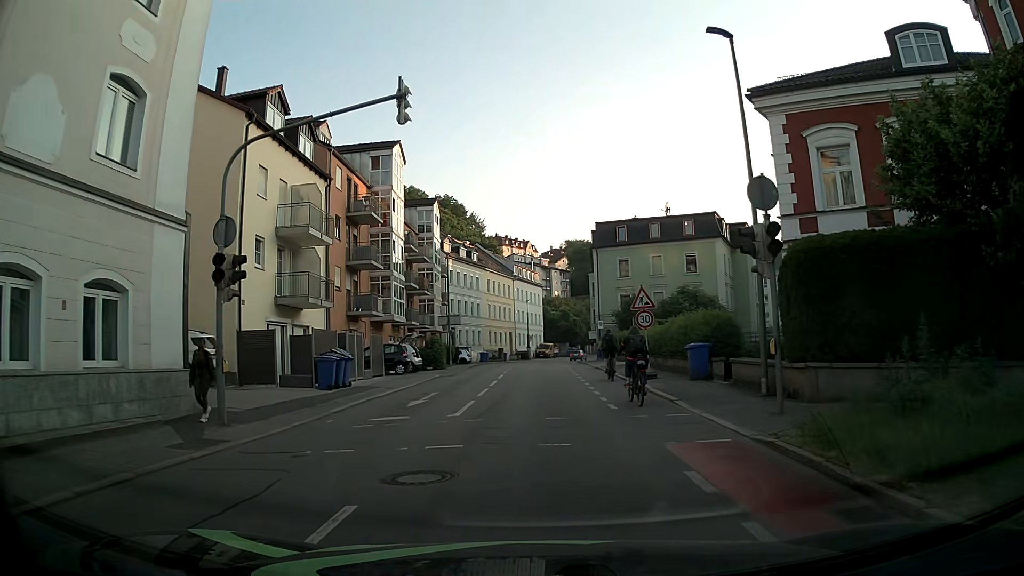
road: tertiary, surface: asphalt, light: Day
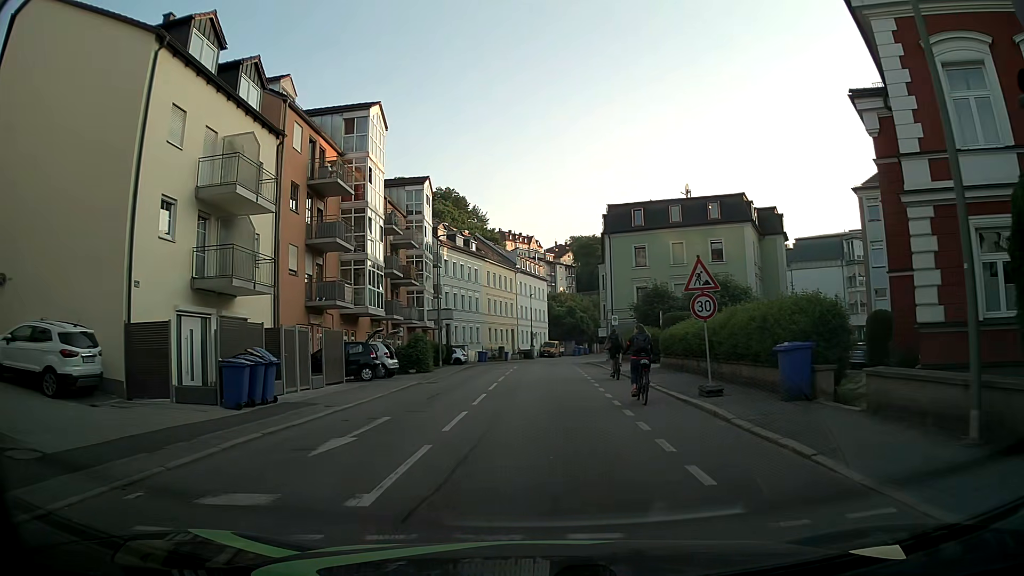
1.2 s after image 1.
(0.0, +7.4) m; +1°
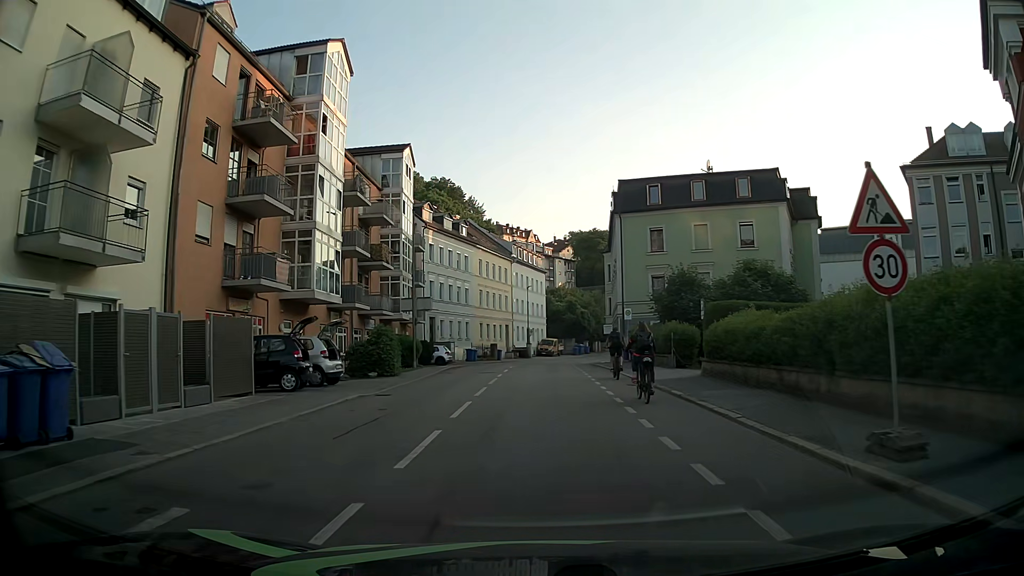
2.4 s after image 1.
(-0.1, +8.2) m; -1°
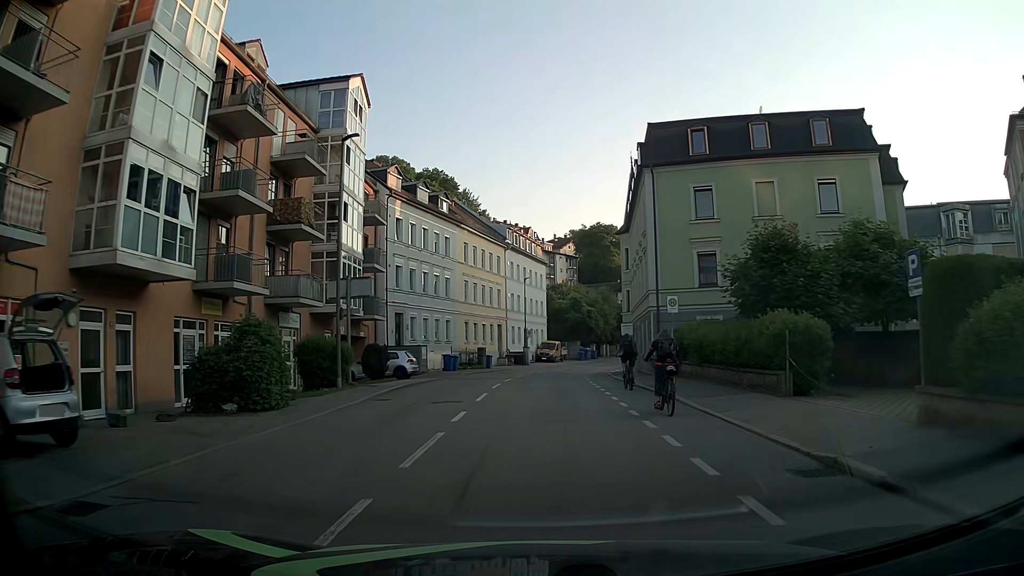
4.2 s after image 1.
(0.0, +13.4) m; +1°
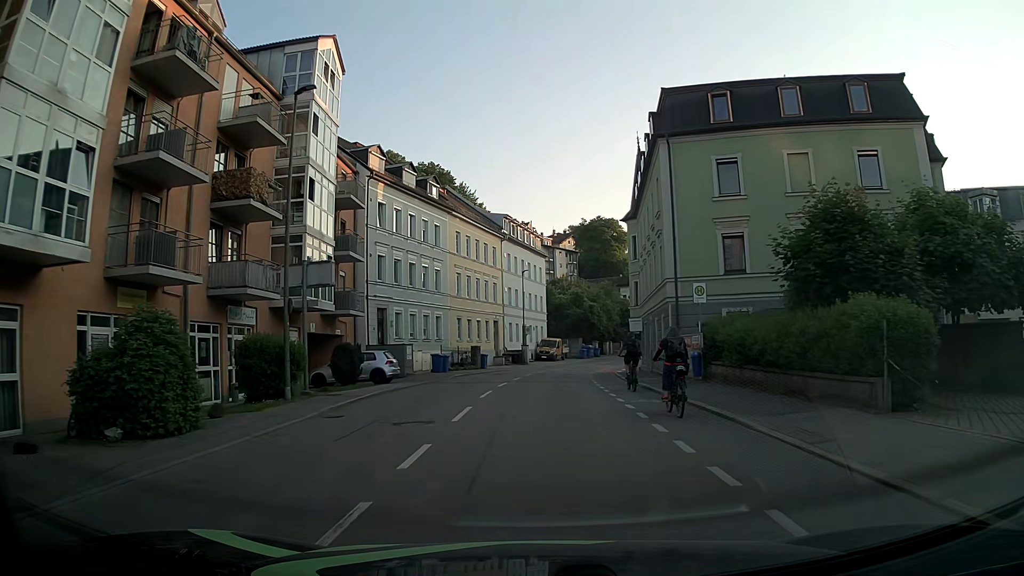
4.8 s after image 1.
(0.0, +4.6) m; +1°
